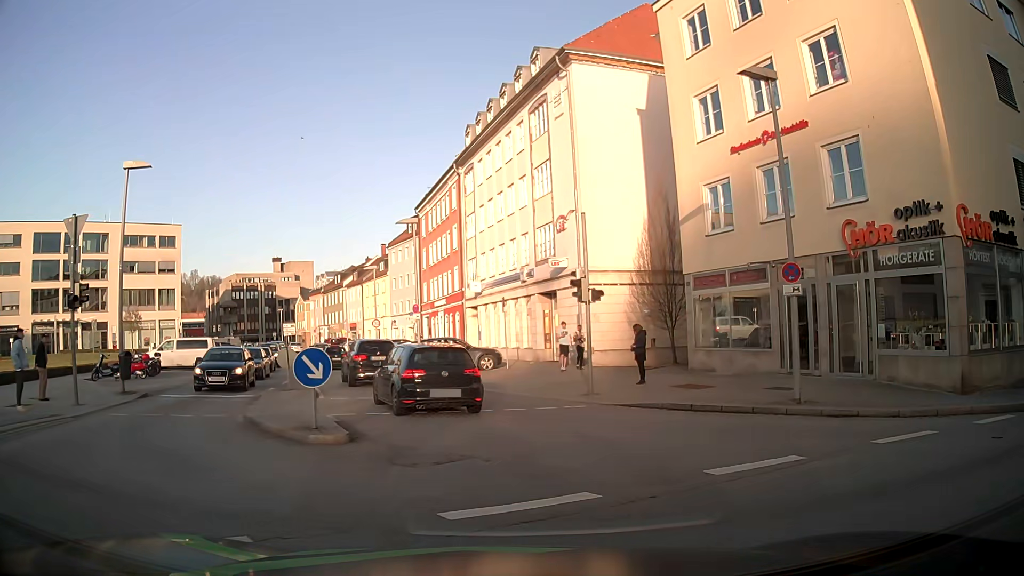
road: tertiary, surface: asphalt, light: Day
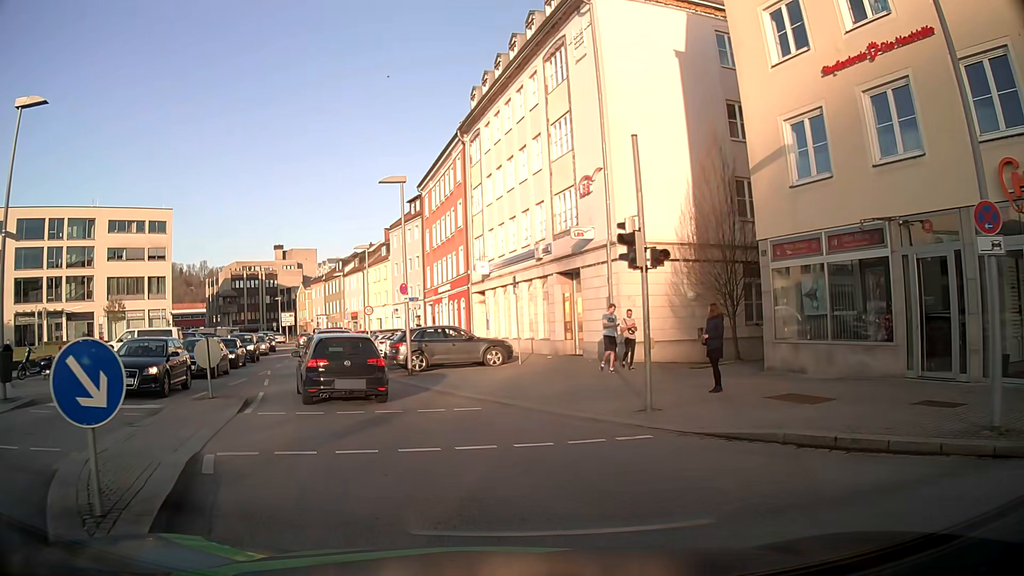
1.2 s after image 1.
(+0.4, +6.0) m; 0°
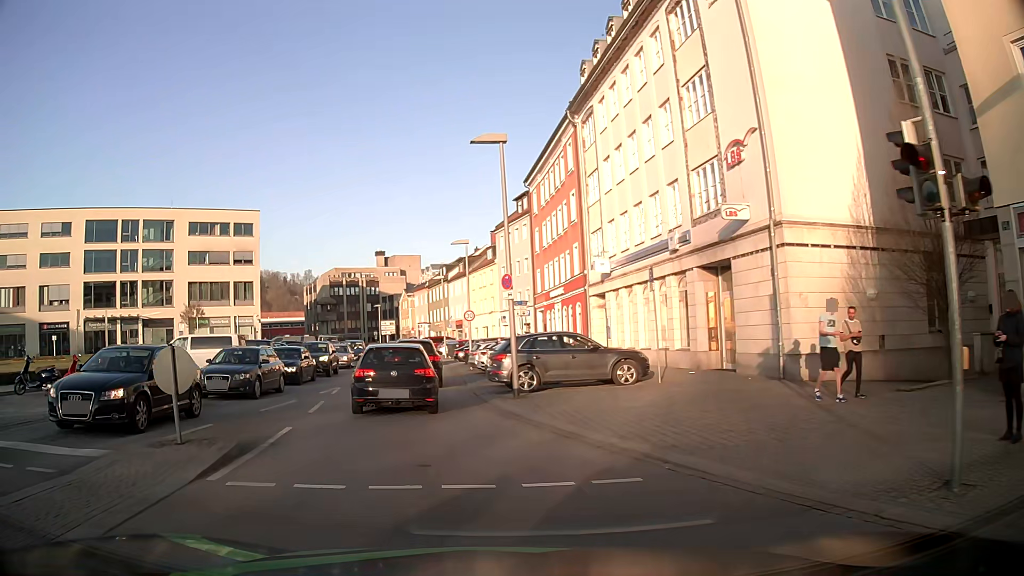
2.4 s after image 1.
(-0.4, +5.8) m; -9°
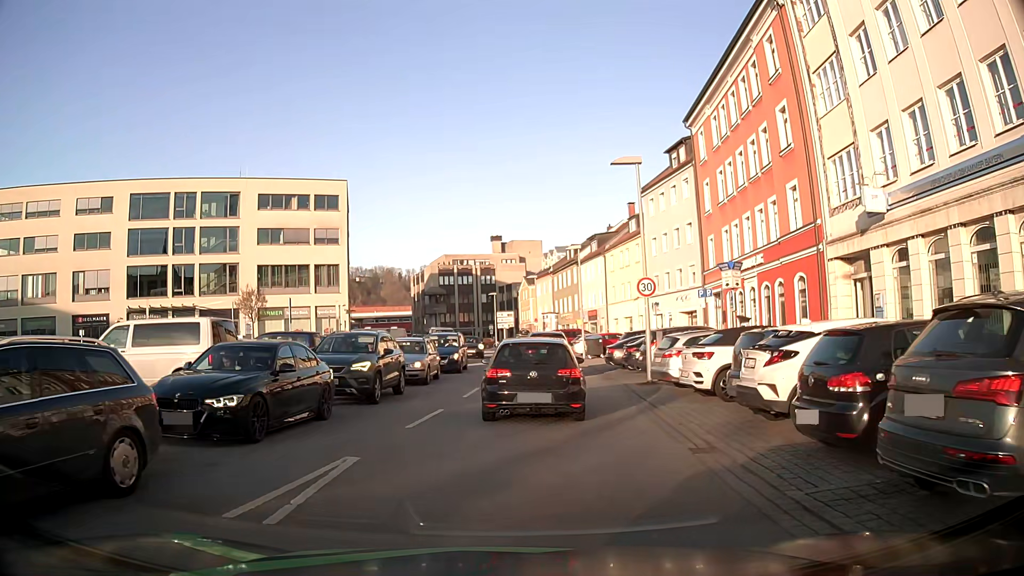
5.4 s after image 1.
(-2.3, +14.9) m; -11°
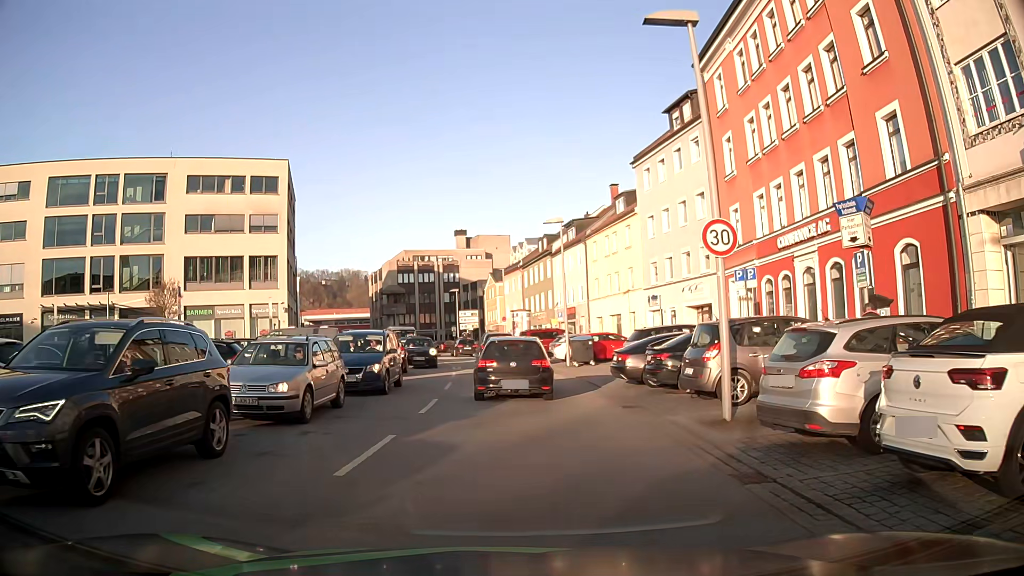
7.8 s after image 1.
(+0.3, +9.6) m; +3°
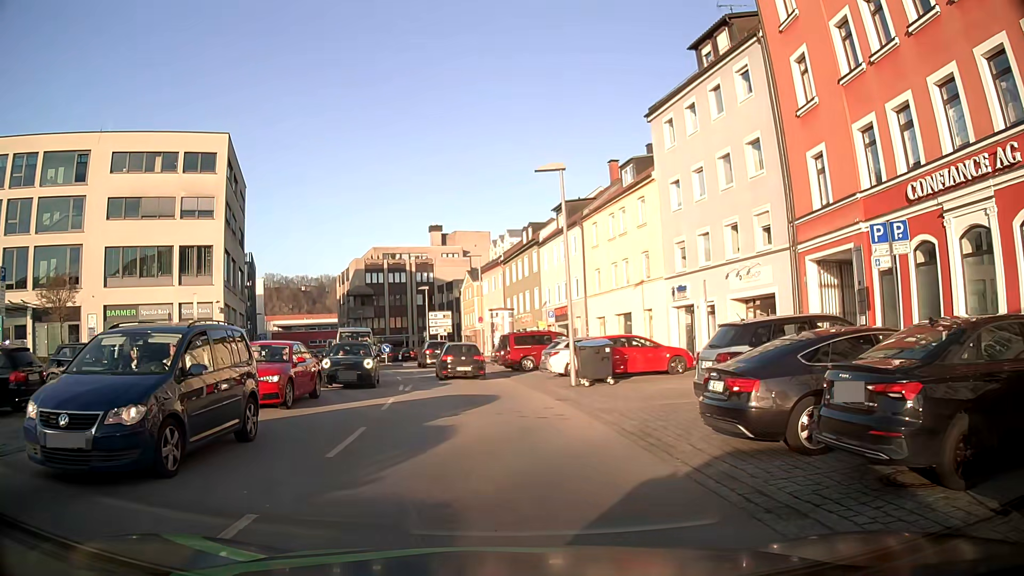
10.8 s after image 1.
(+0.1, +10.4) m; +3°
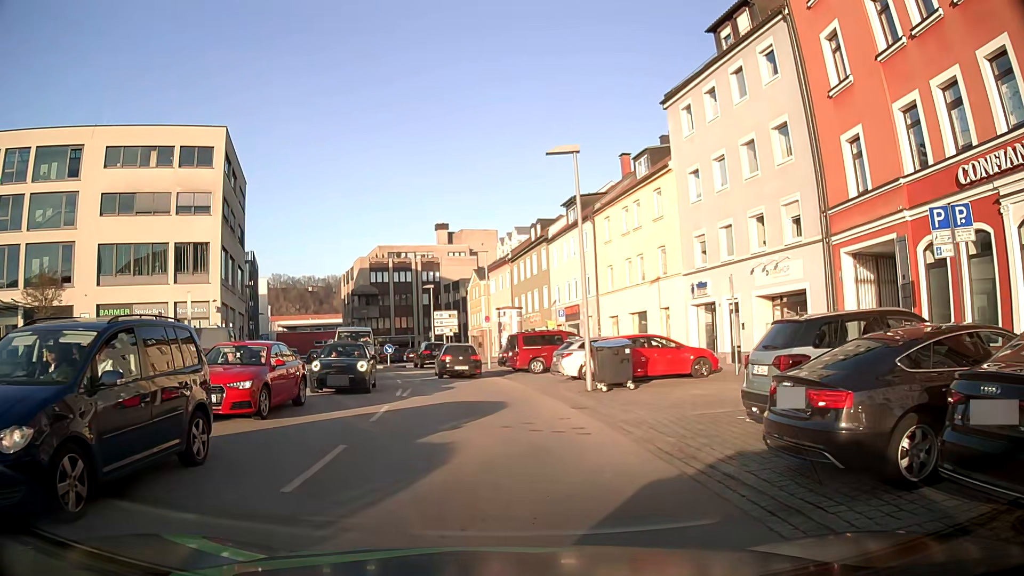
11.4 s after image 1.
(0.0, +2.0) m; -2°
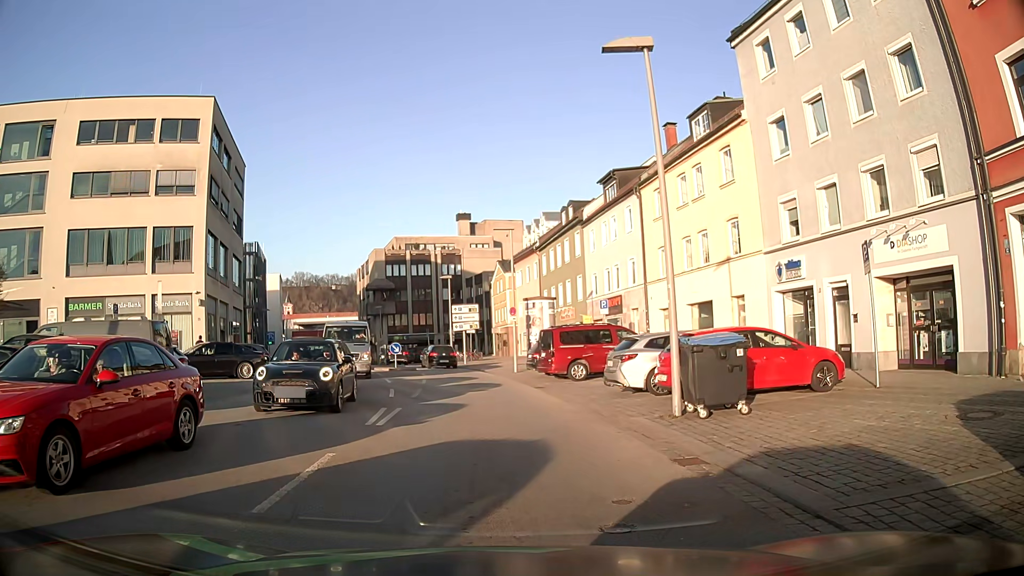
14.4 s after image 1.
(-0.1, +6.7) m; -4°
